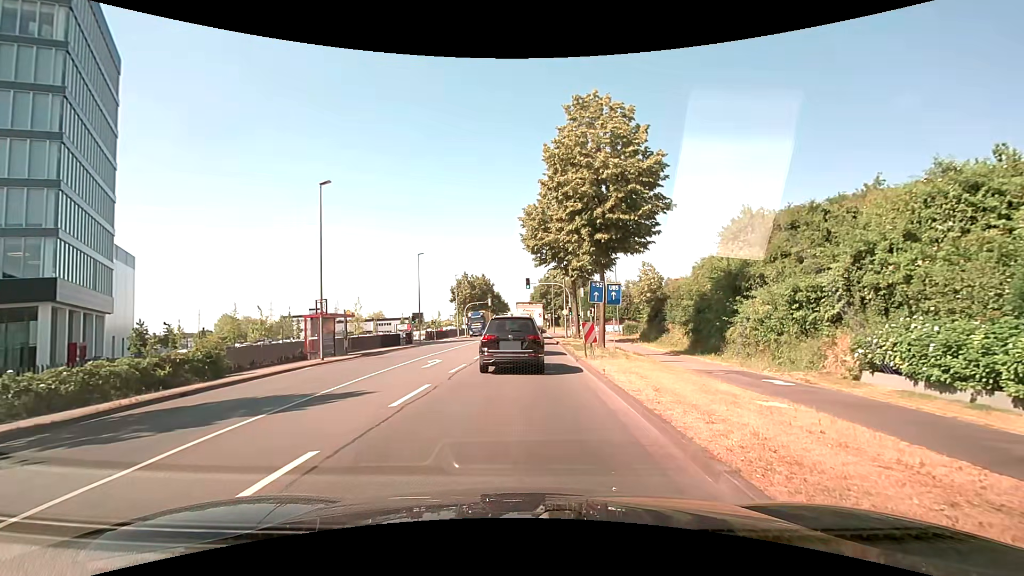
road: secondary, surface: asphalt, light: Day
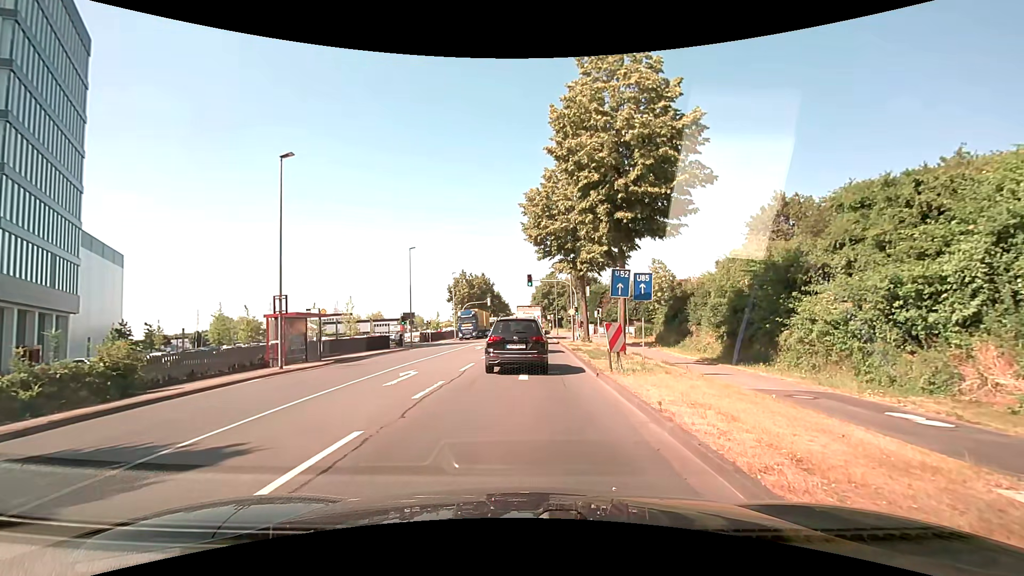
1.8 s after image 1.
(0.0, +5.0) m; +2°
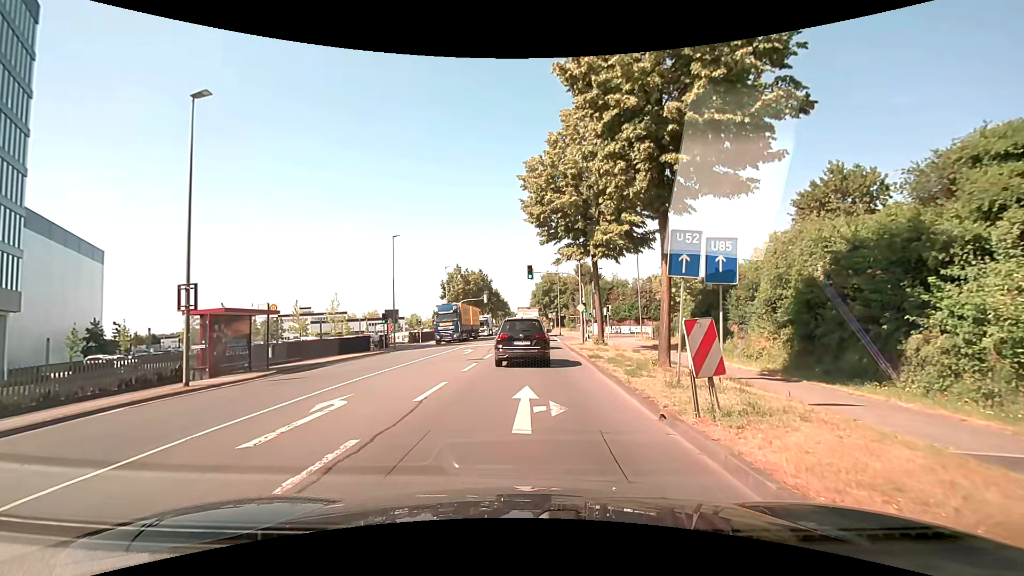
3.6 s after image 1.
(-0.2, +6.6) m; -2°
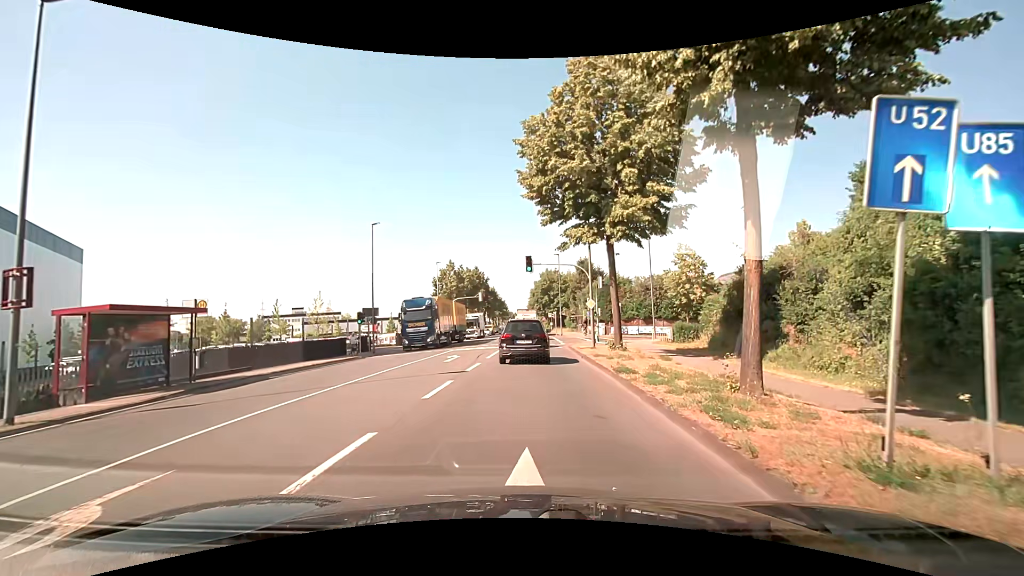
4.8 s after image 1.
(0.0, +5.8) m; 0°
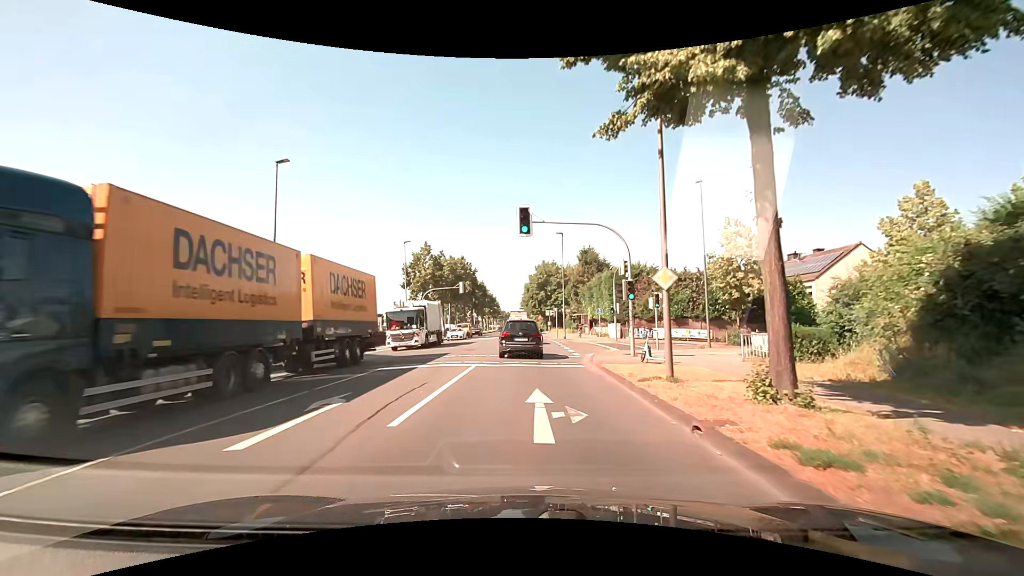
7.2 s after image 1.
(+0.1, +14.9) m; +1°
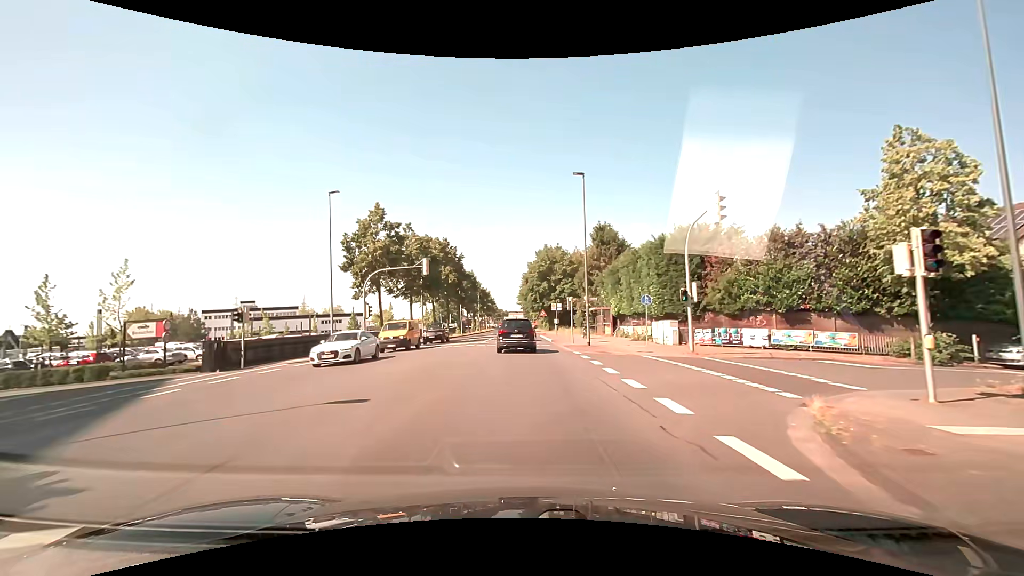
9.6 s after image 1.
(+0.1, +19.3) m; 0°
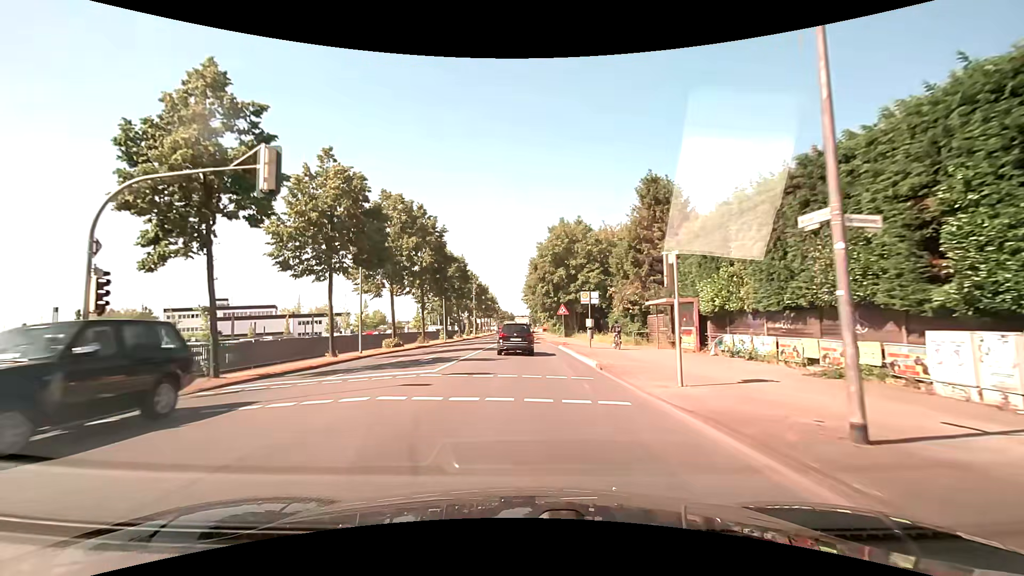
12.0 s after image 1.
(-0.1, +23.3) m; -1°
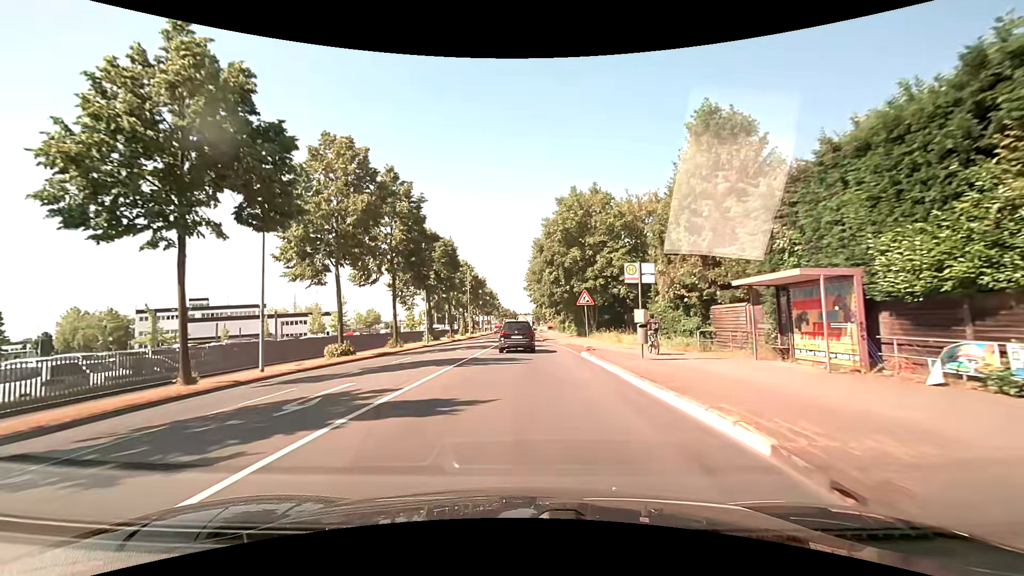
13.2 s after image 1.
(+0.1, +12.9) m; 0°
(0, +10) (0, +20) (0, +30) (0, +40) (0, +50) (0, +60) (0, +70) (0, +80) (0, +90) (0, +100) m
